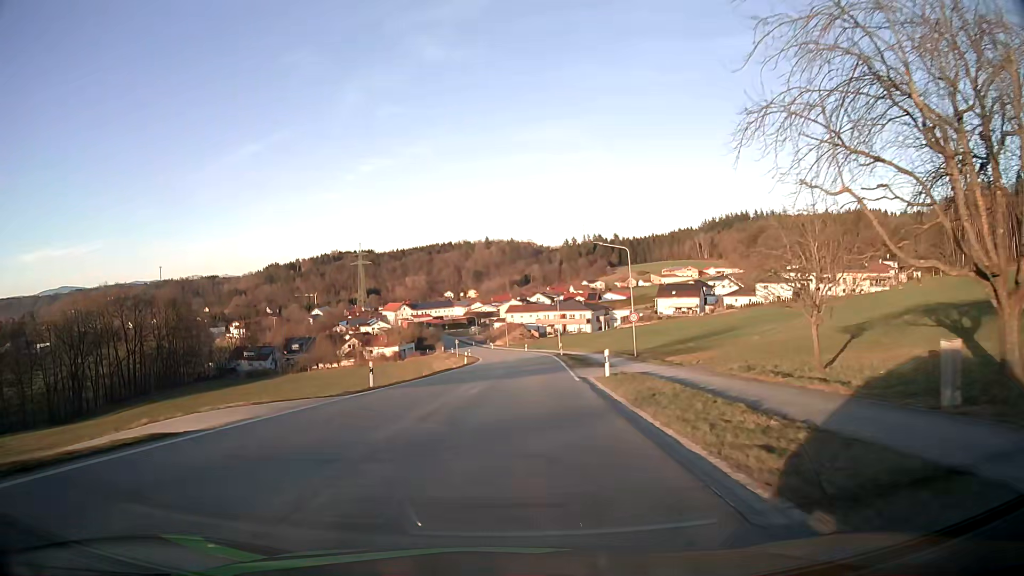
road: secondary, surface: asphalt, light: Day
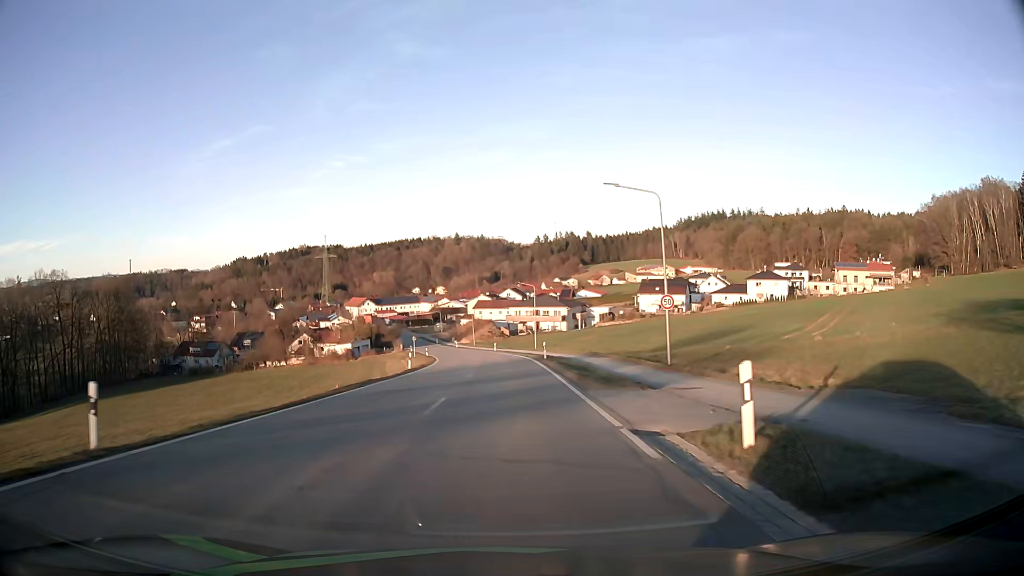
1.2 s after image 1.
(+0.5, +16.3) m; +3°
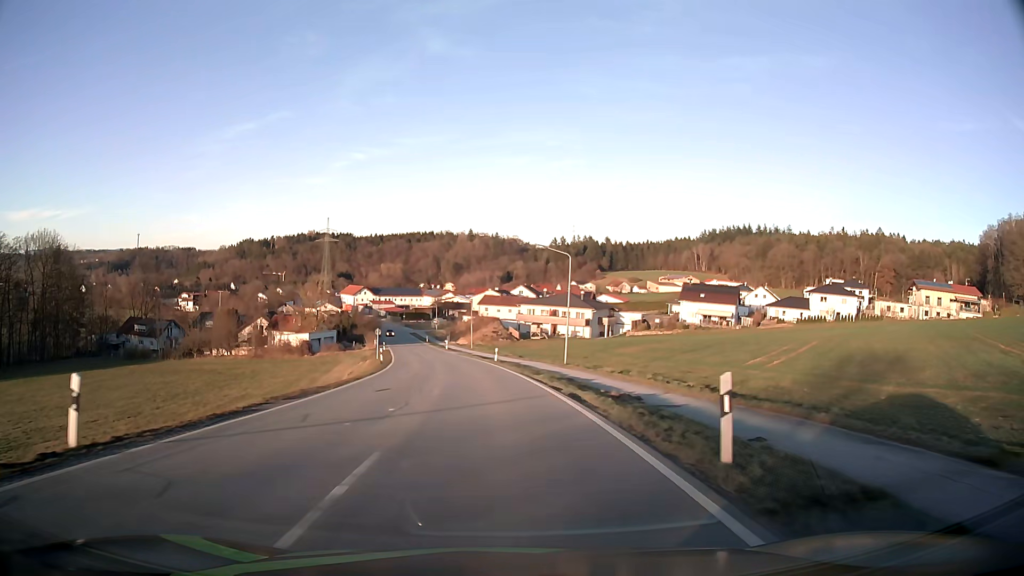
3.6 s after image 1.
(-0.1, +32.0) m; -1°
